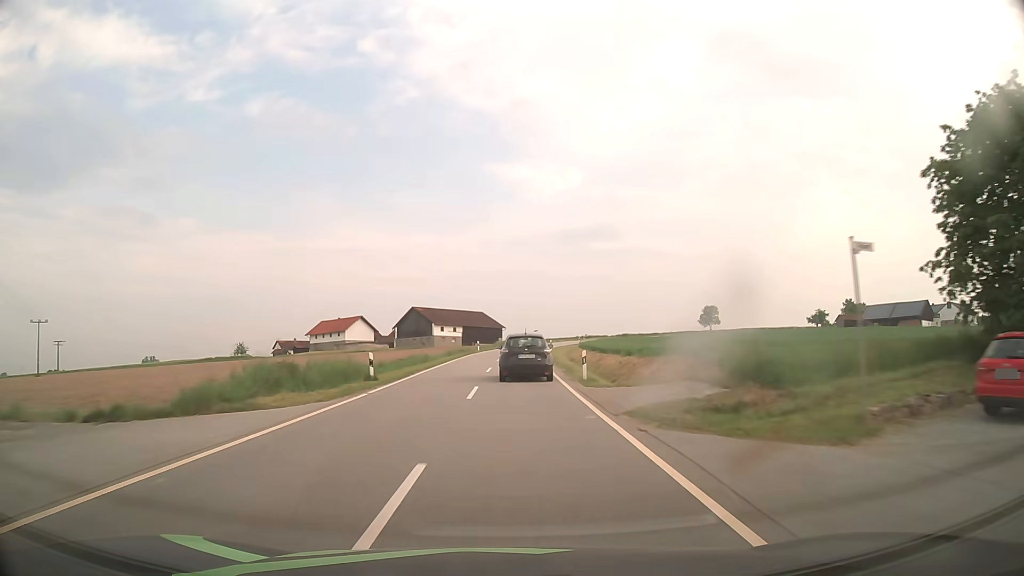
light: Day
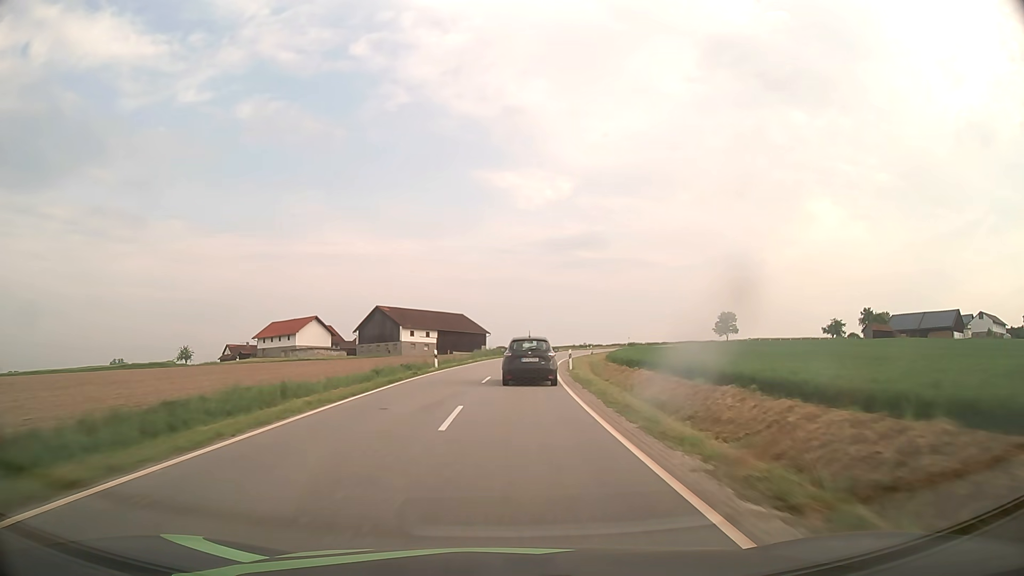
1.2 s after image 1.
(+0.2, +29.6) m; +1°
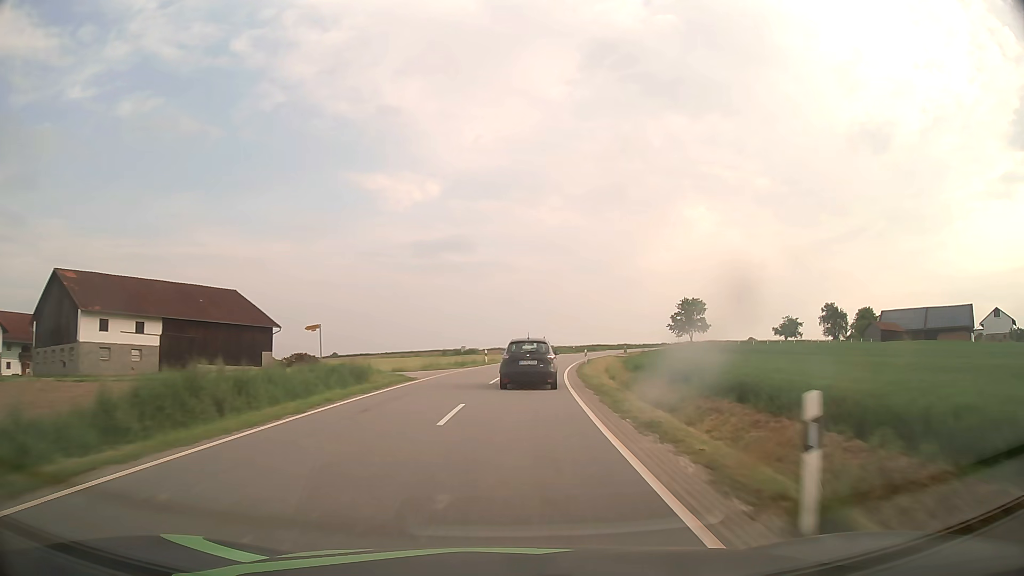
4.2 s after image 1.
(+6.1, +71.7) m; +11°
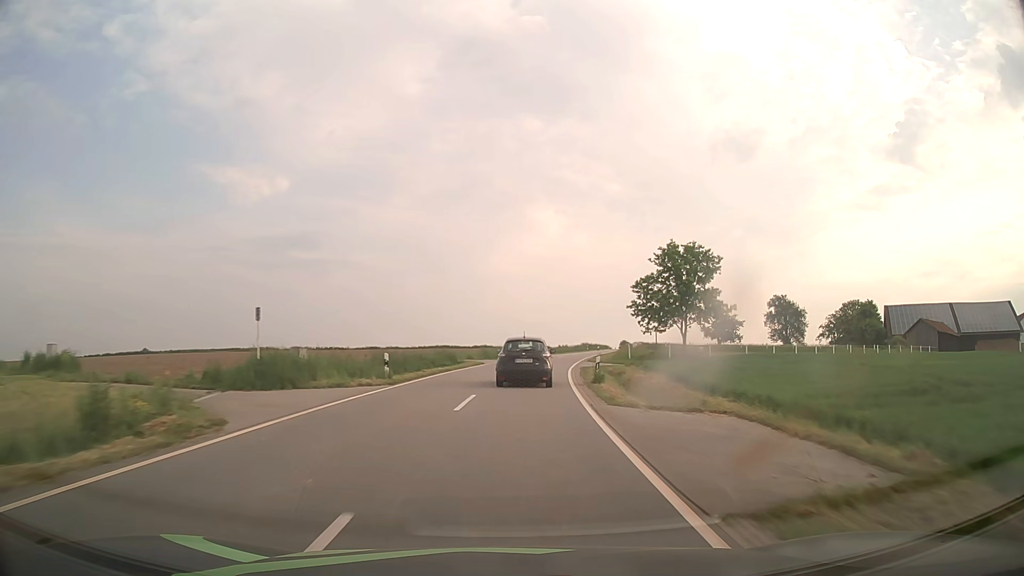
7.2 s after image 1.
(+8.0, +70.0) m; +14°
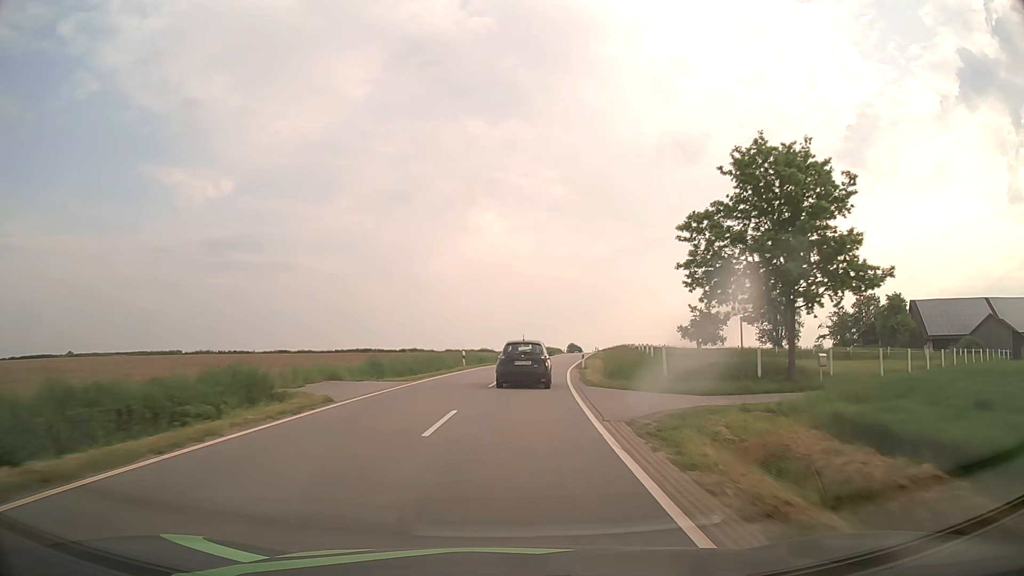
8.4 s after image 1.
(+1.3, +27.7) m; +5°
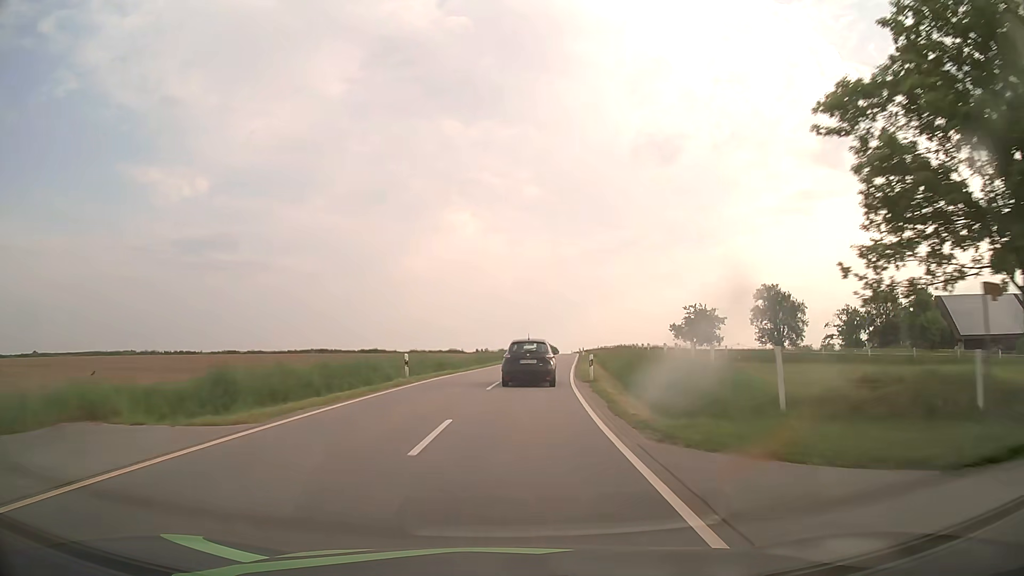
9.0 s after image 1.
(+0.3, +13.9) m; +2°
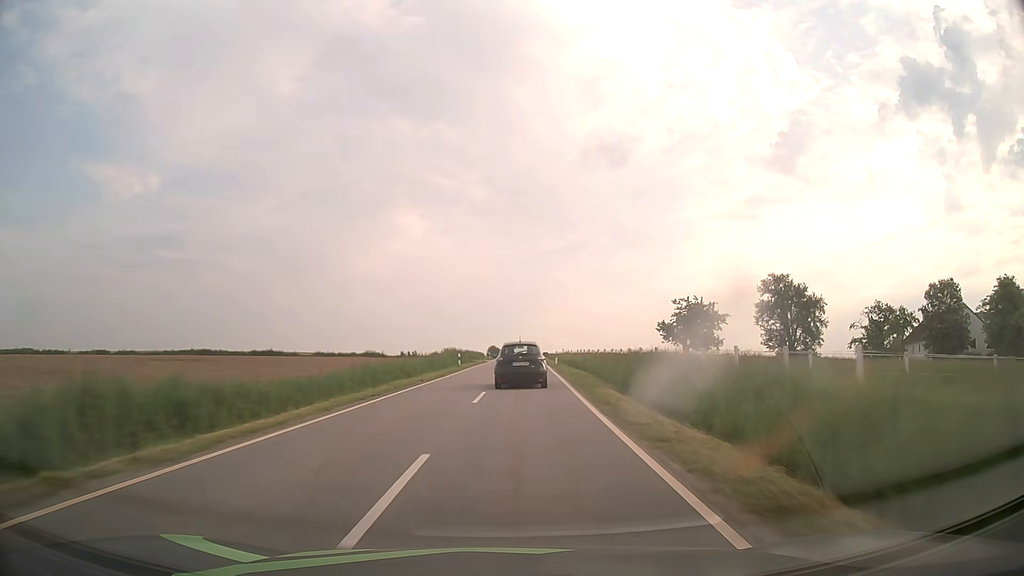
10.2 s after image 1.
(+1.1, +28.0) m; +5°
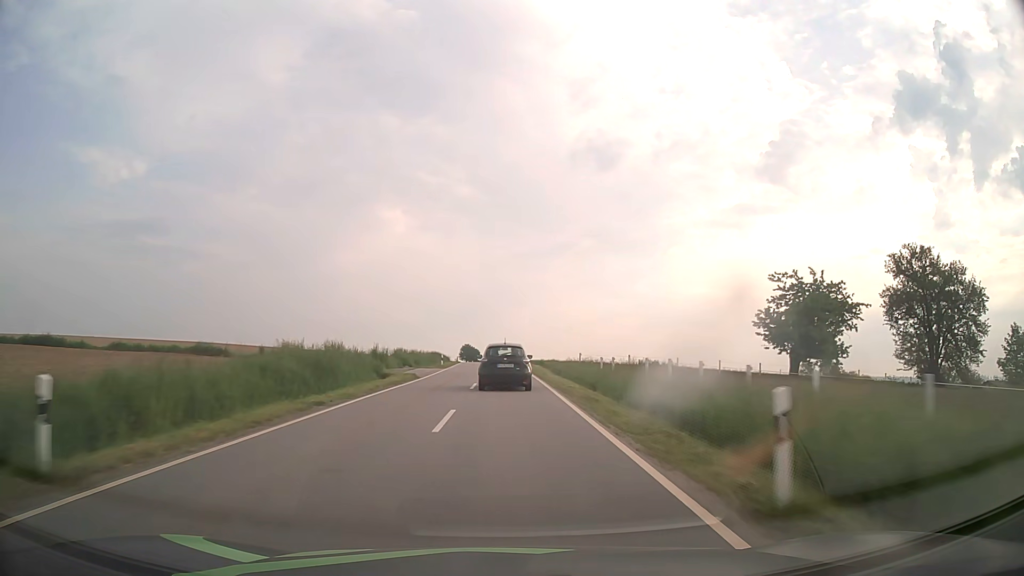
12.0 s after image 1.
(+1.3, +42.5) m; +2°
(0, +10) (0, +20) (0, +30) (0, +40) (0, +50) (-1, +60) (-1, +70) (-2, +80) (-2, +90) (-2, +100) m
